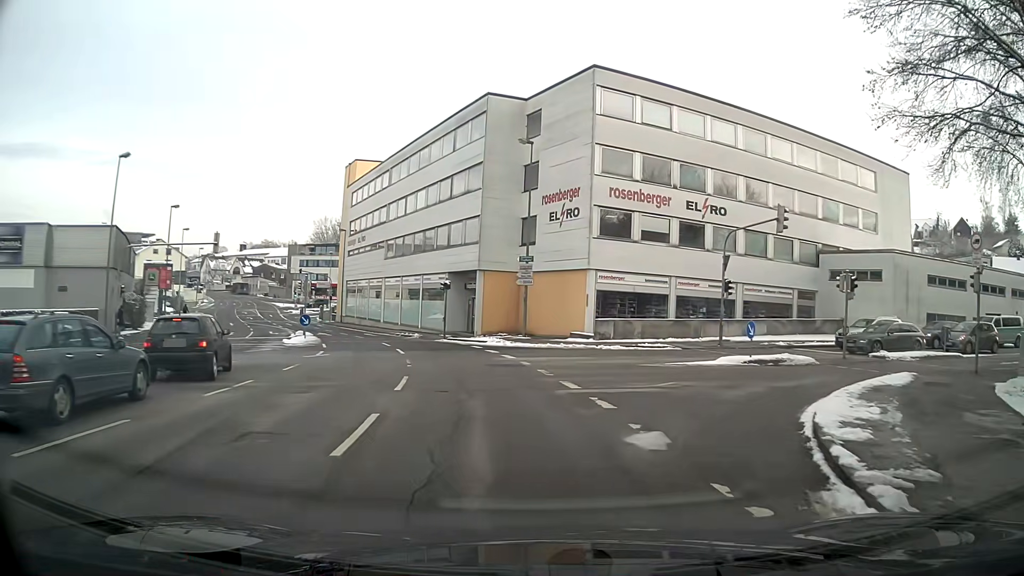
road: tertiary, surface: asphalt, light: Day
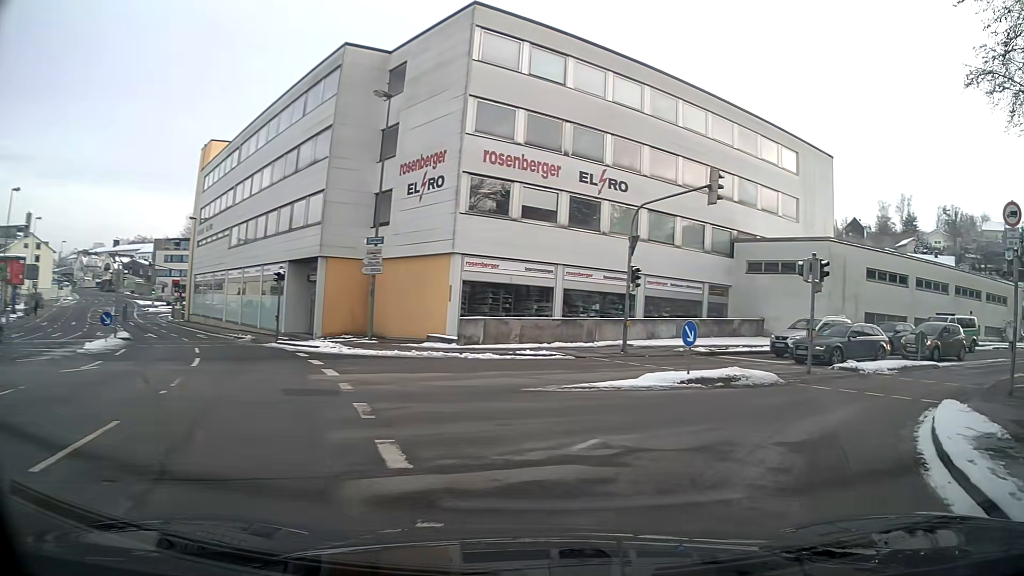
(+0.8, +7.3) m; +14°
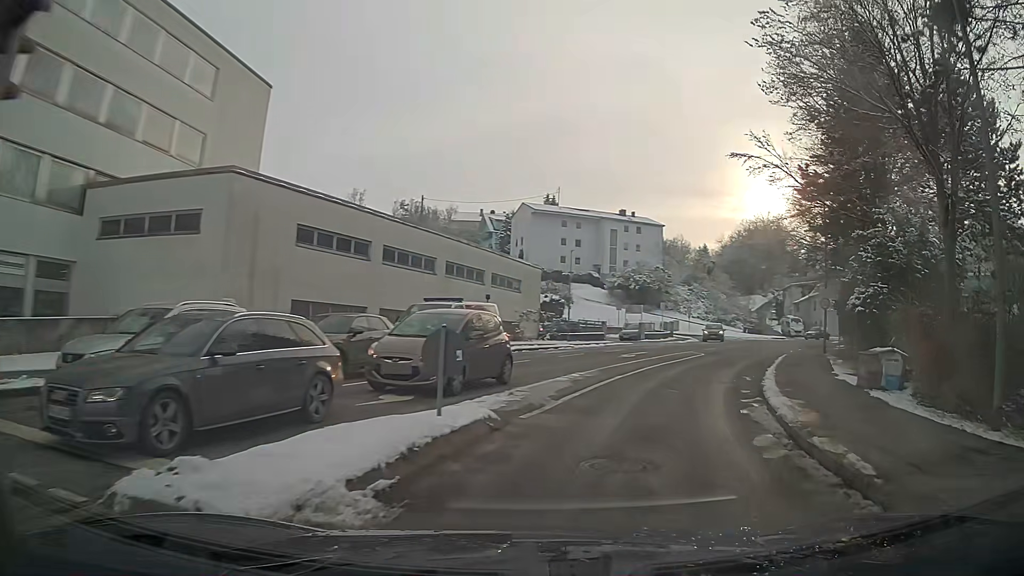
(+6.8, +14.5) m; +47°
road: residential
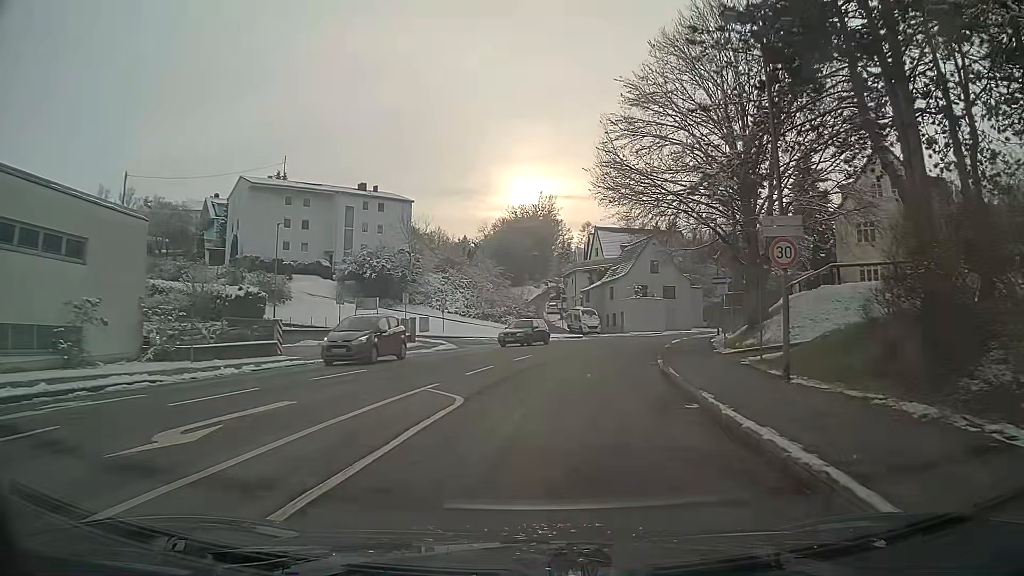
(+4.3, +21.5) m; +17°
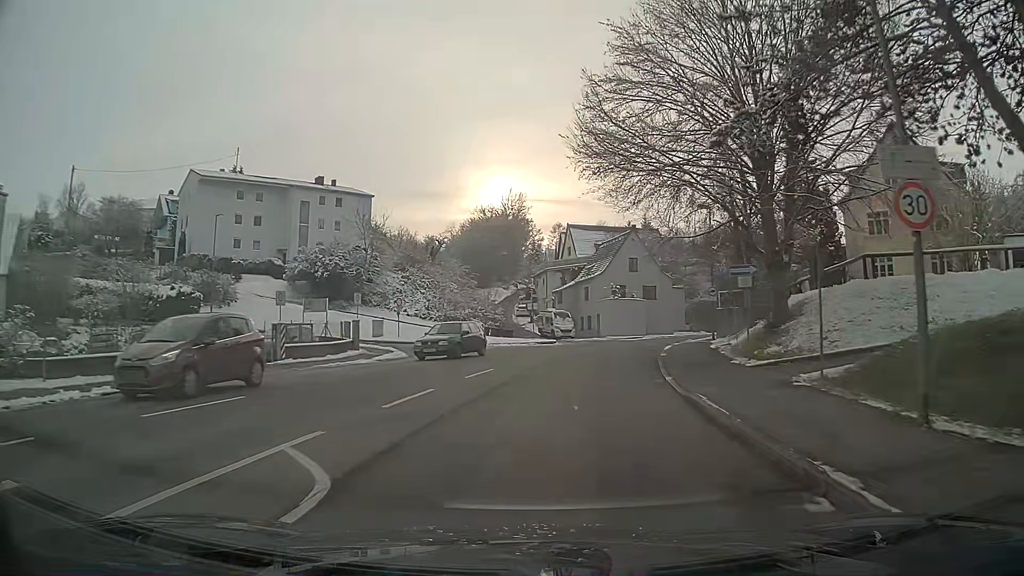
(+0.2, +6.1) m; +3°
(0, +10) (+1, +20) (+3, +30) (+6, +39) (+10, +49) (+15, +57) (+21, +65) (+26, +74) (+32, +82) (+38, +90) m
